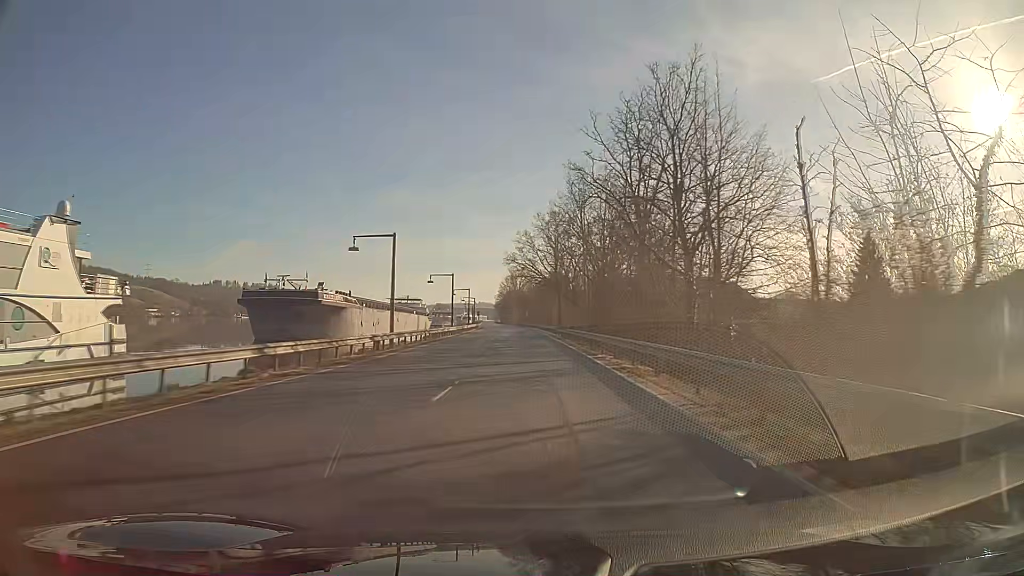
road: primary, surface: asphalt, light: Day
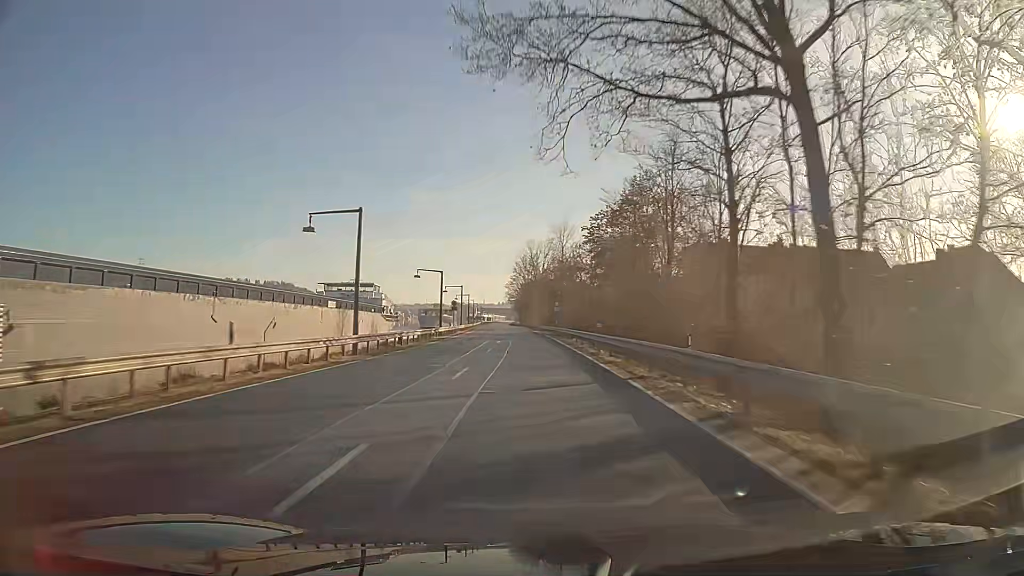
(-1.6, +79.9) m; -2°
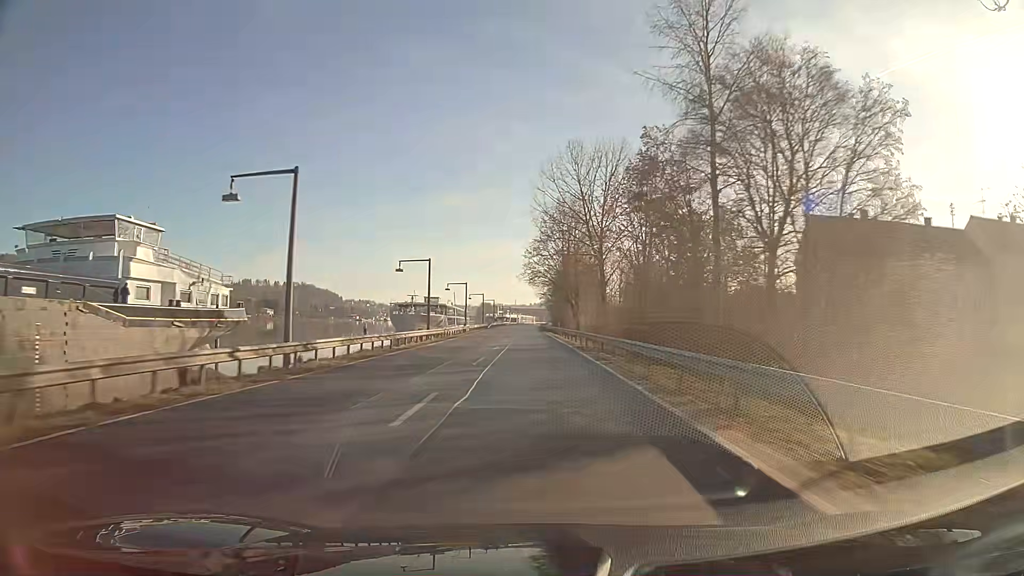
(-1.5, +80.0) m; -2°
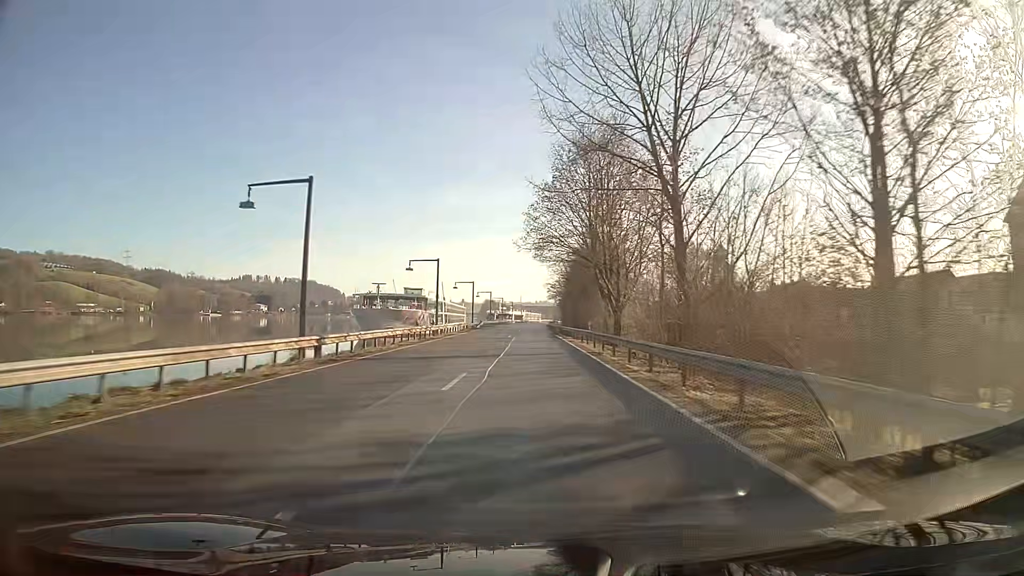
(-0.1, +32.0) m; 0°
